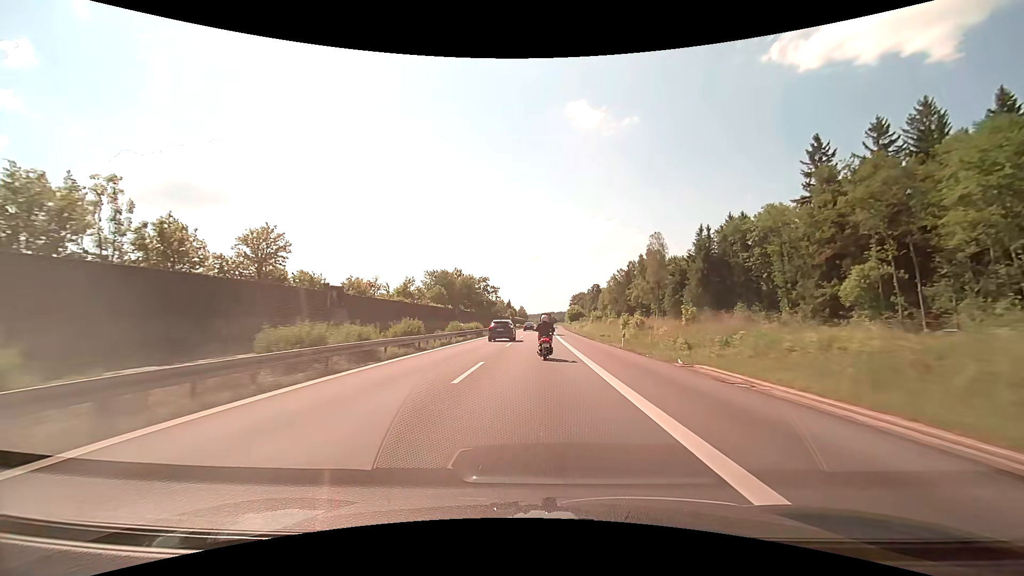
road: motorway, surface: asphalt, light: Day
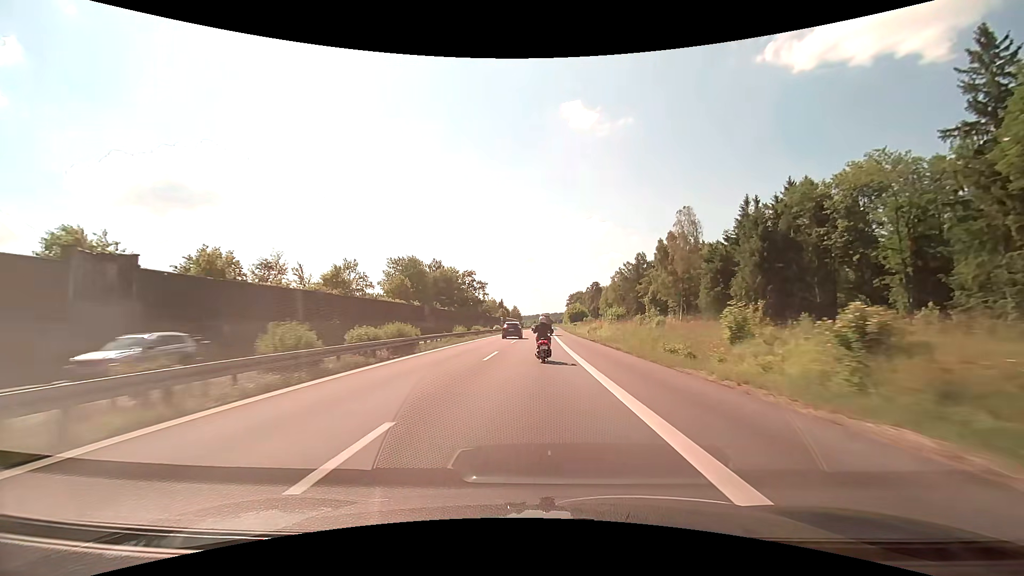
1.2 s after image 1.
(+0.1, +28.3) m; 0°
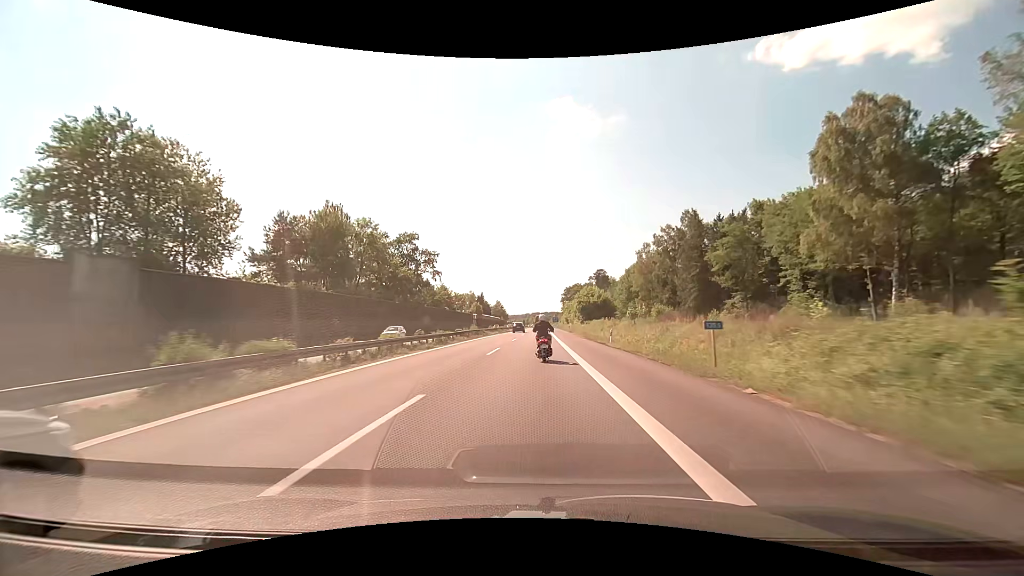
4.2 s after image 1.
(+0.7, +69.5) m; +1°
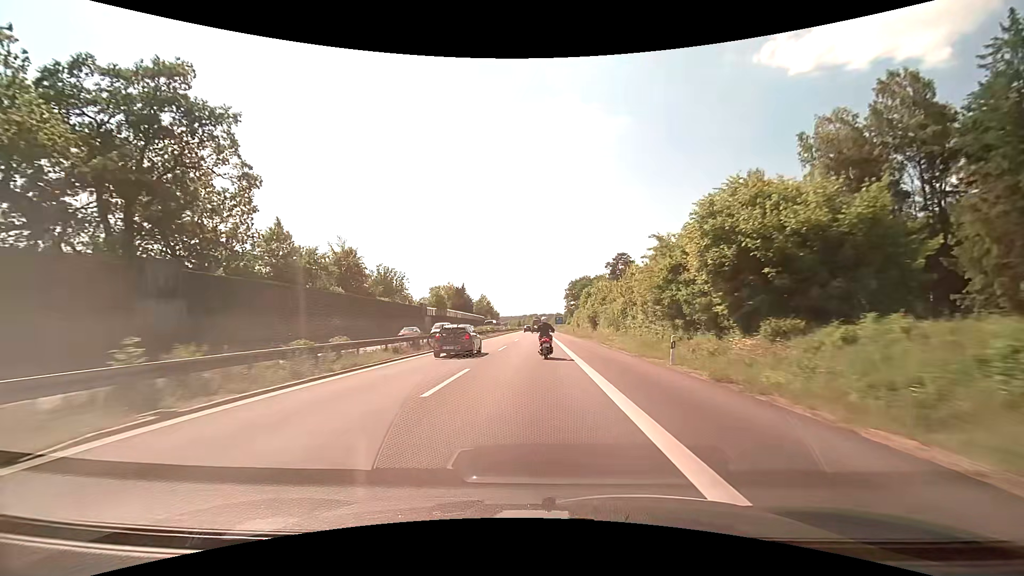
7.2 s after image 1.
(+0.5, +66.0) m; 0°
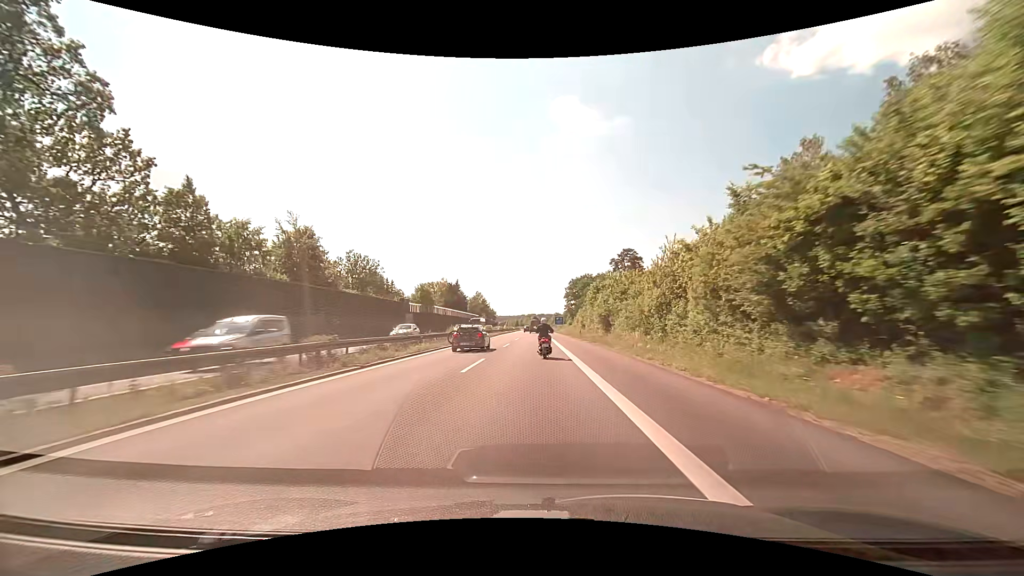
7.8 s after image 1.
(0.0, +13.0) m; 0°
(0, +10) (0, +20) (0, +30) (0, +40) (0, +50) (0, +60) (0, +70) (0, +80) (0, +90) (0, +100) m
